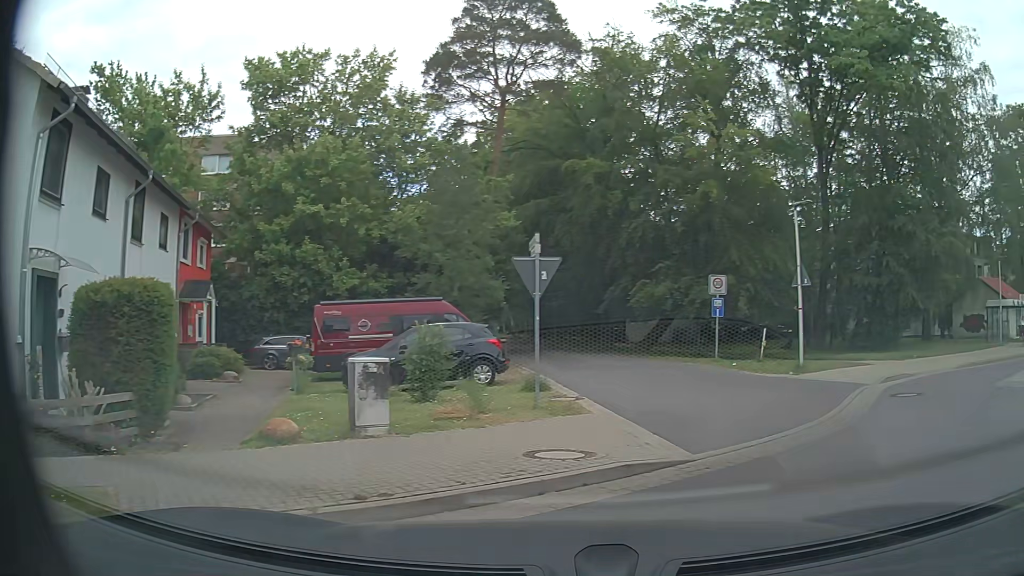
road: service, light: Day
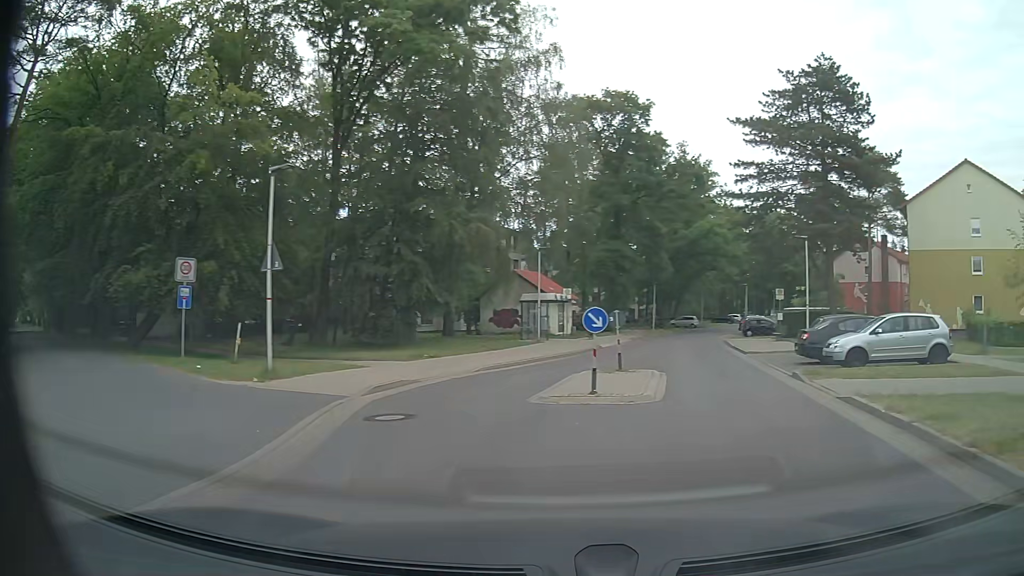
(+1.4, +4.1) m; +38°
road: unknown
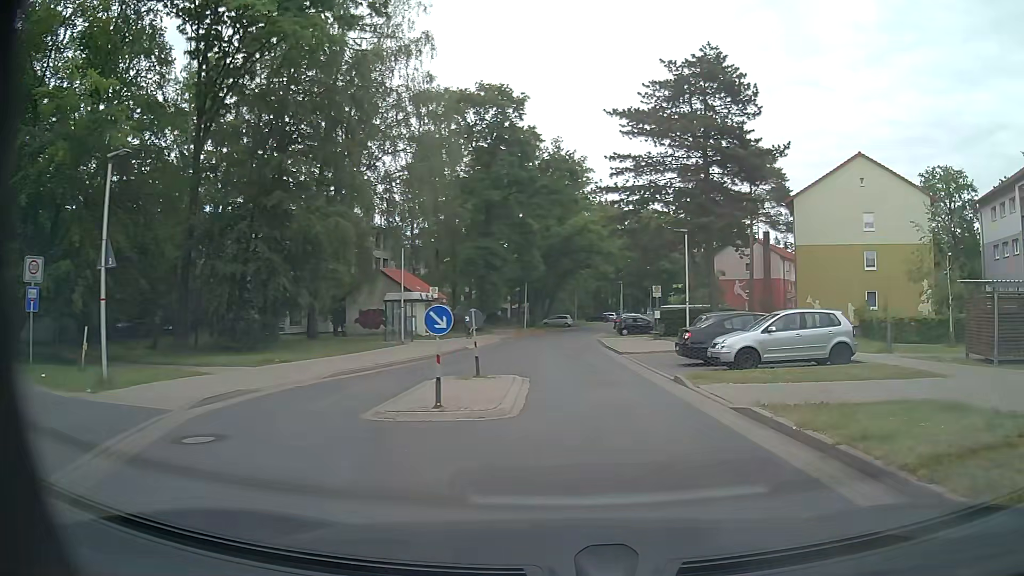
(+0.2, +1.9) m; +11°
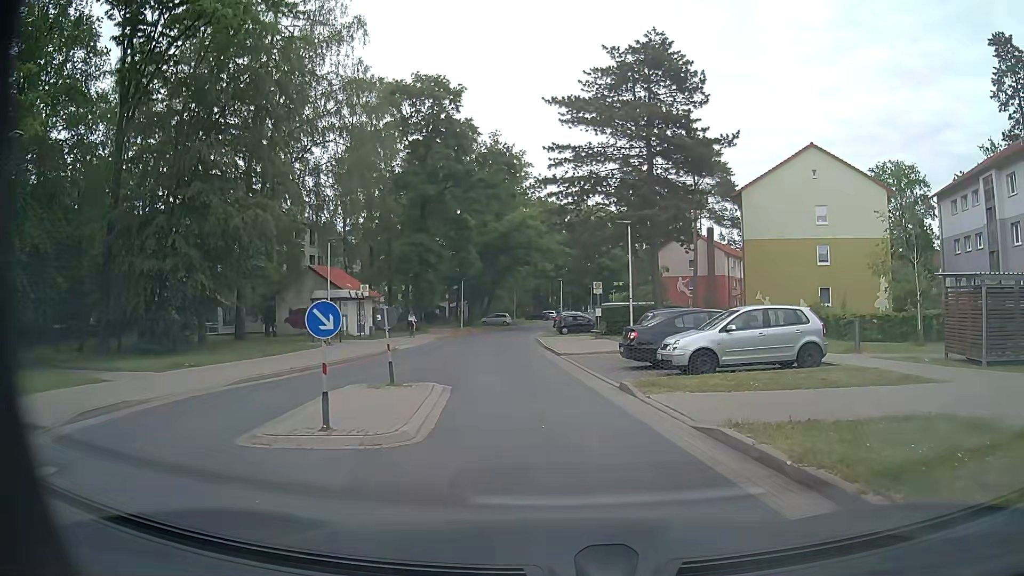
(+0.1, +2.1) m; +6°
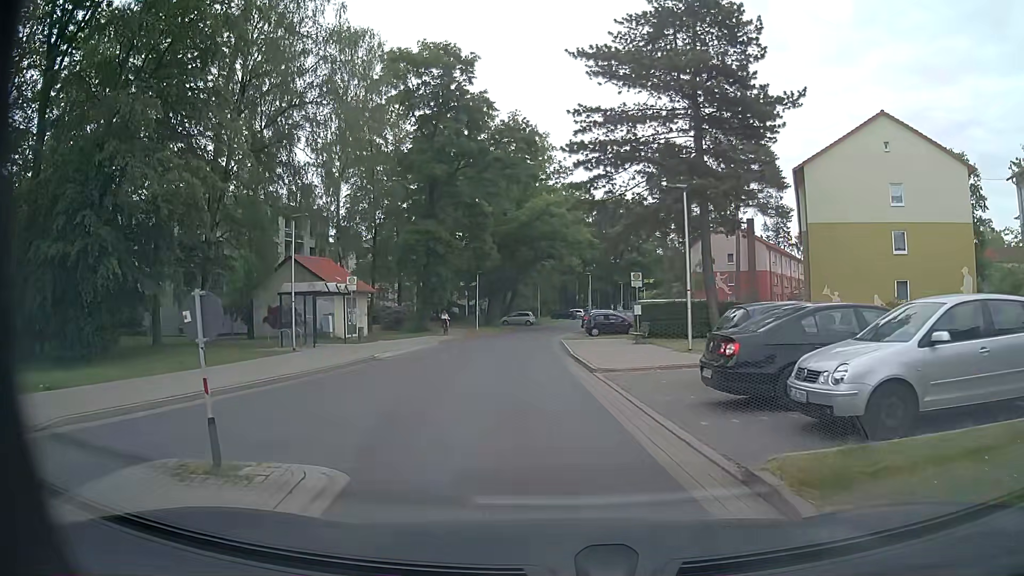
(-0.1, +7.7) m; -2°
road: residential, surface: asphalt
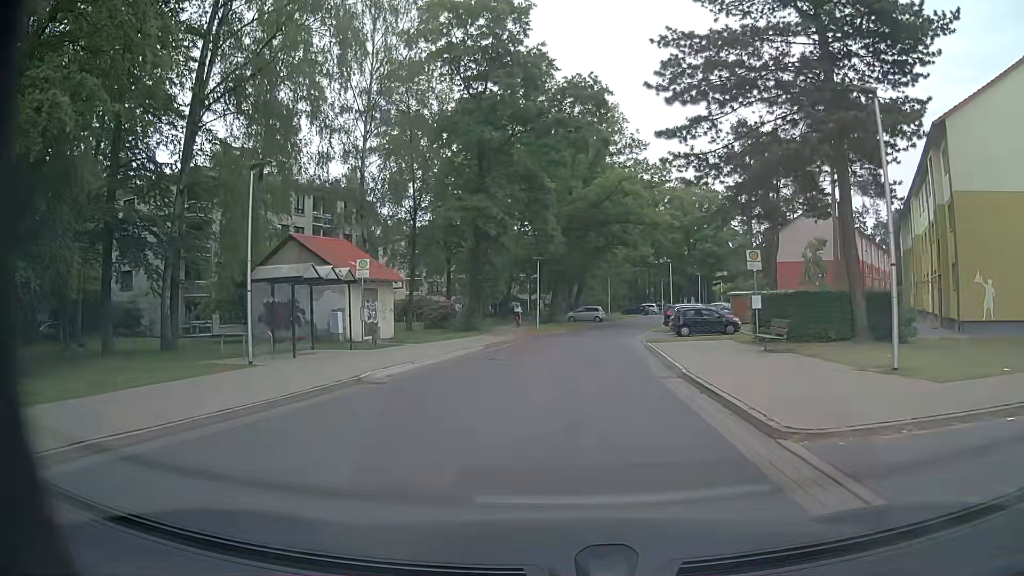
(-0.6, +9.3) m; -6°
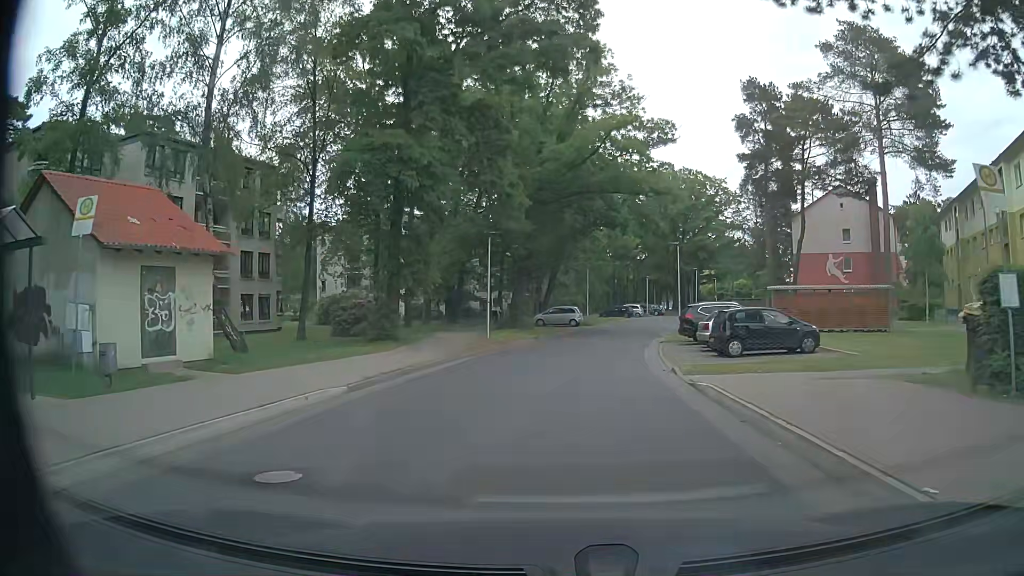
(+0.4, +15.3) m; +3°
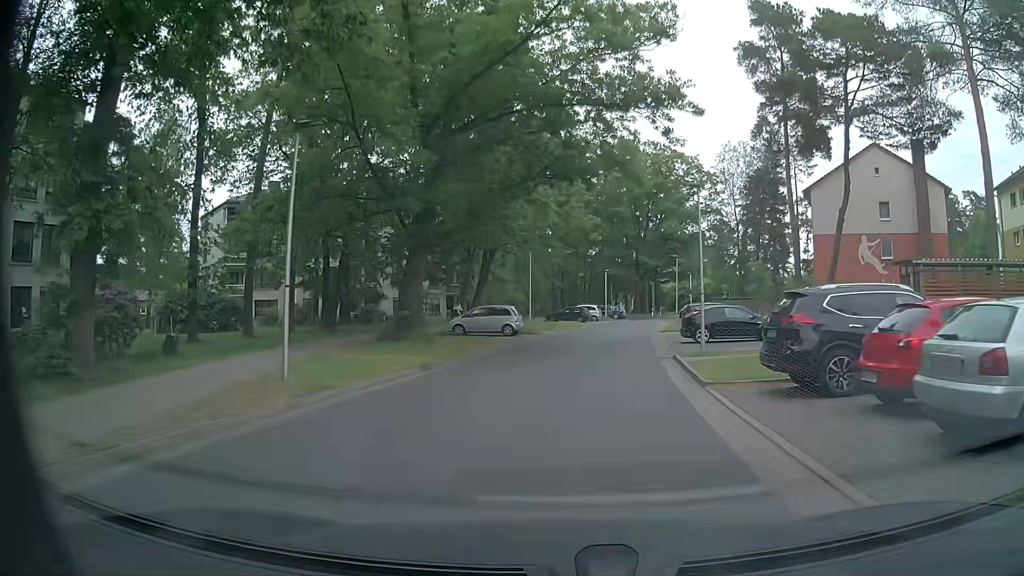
(+0.7, +18.2) m; +5°
(0, +10) (+1, +20) (+2, +30) (+3, +40) (+5, +50) (+7, +59) (+10, +69) (+12, +79) (+15, +88) (+19, +98) m
